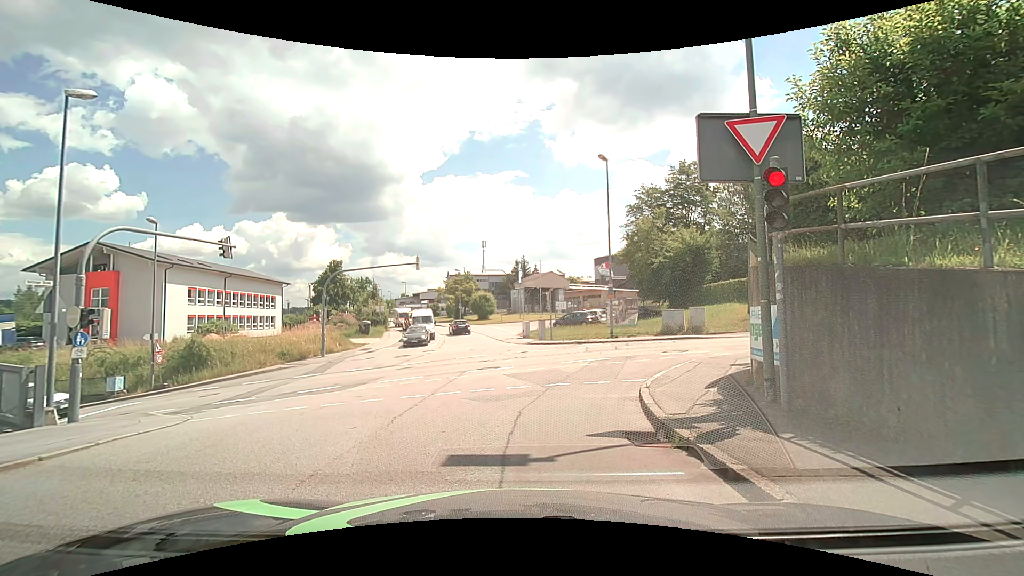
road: residential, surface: asphalt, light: Day
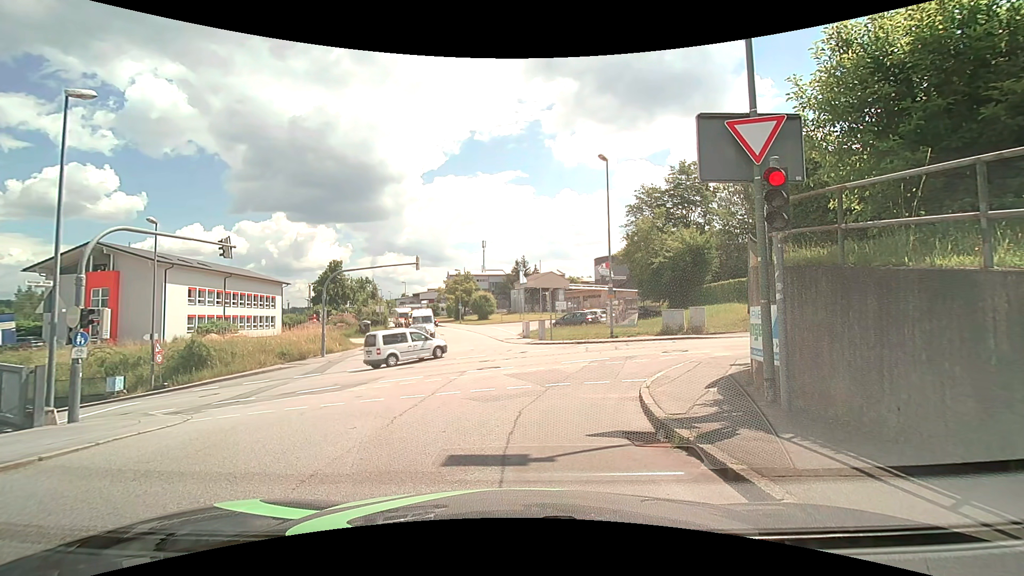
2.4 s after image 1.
(0.0, 0.0) m; 0°
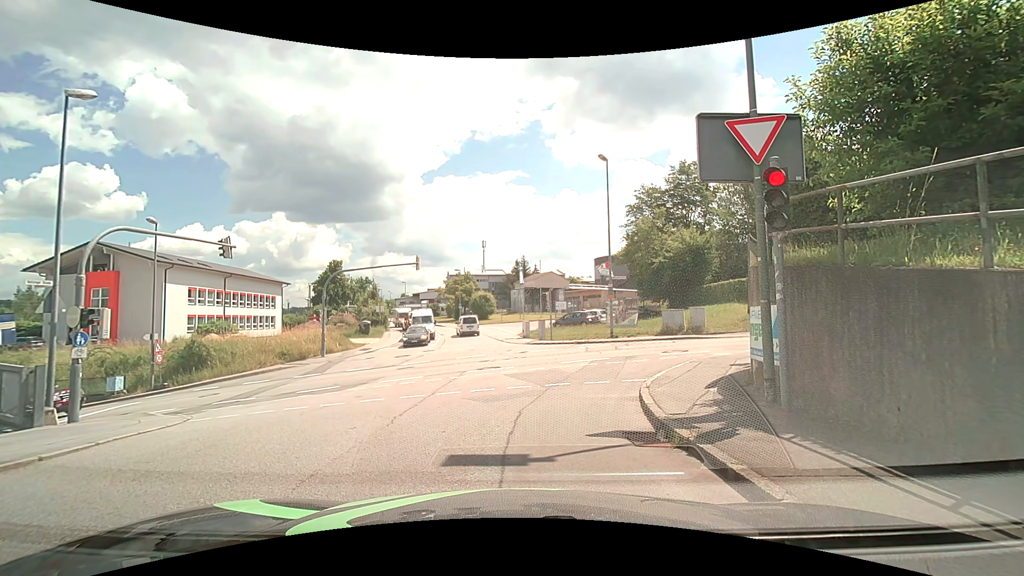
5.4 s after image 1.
(0.0, 0.0) m; 0°
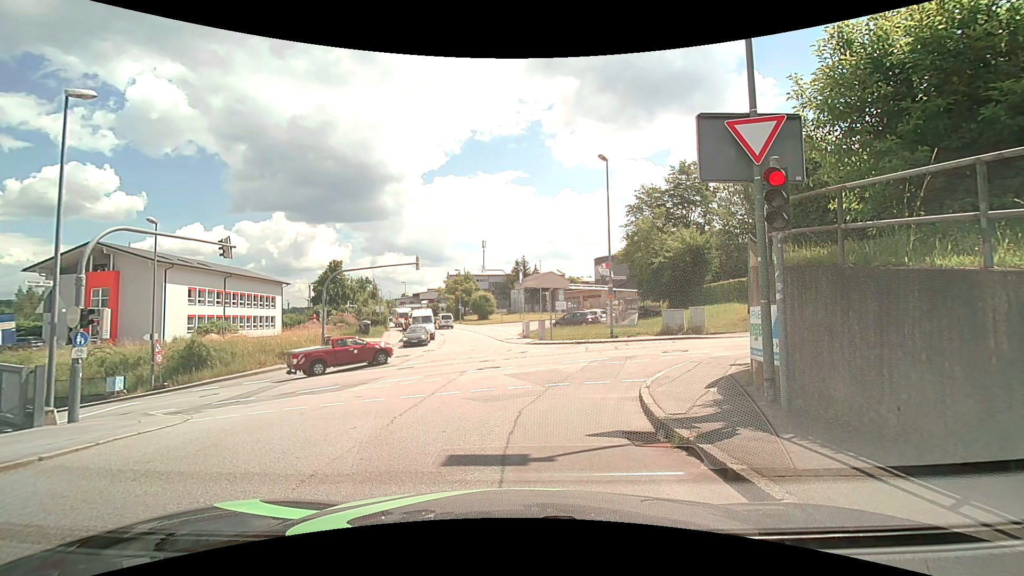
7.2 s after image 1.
(0.0, 0.0) m; 0°
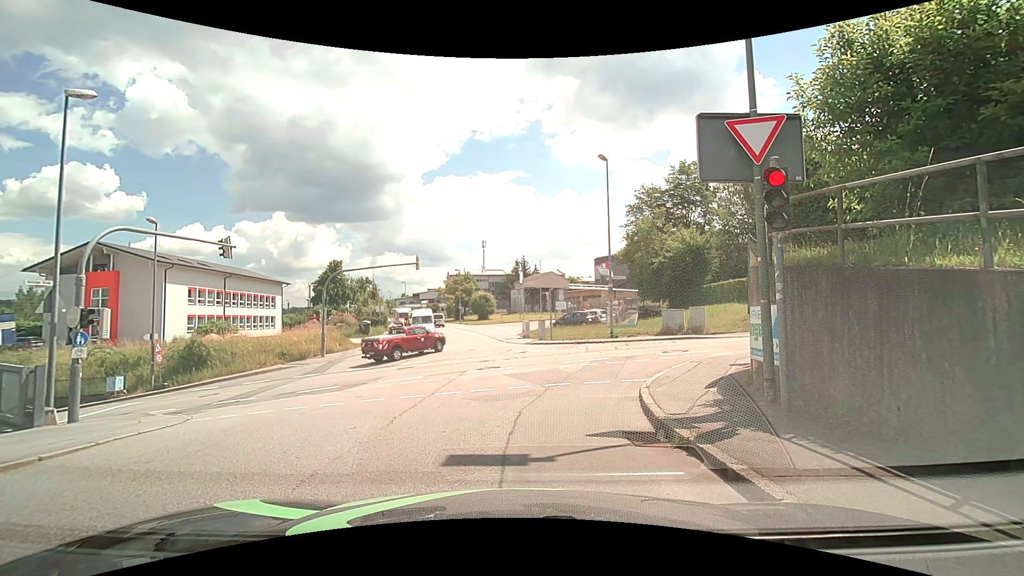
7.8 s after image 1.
(0.0, 0.0) m; 0°
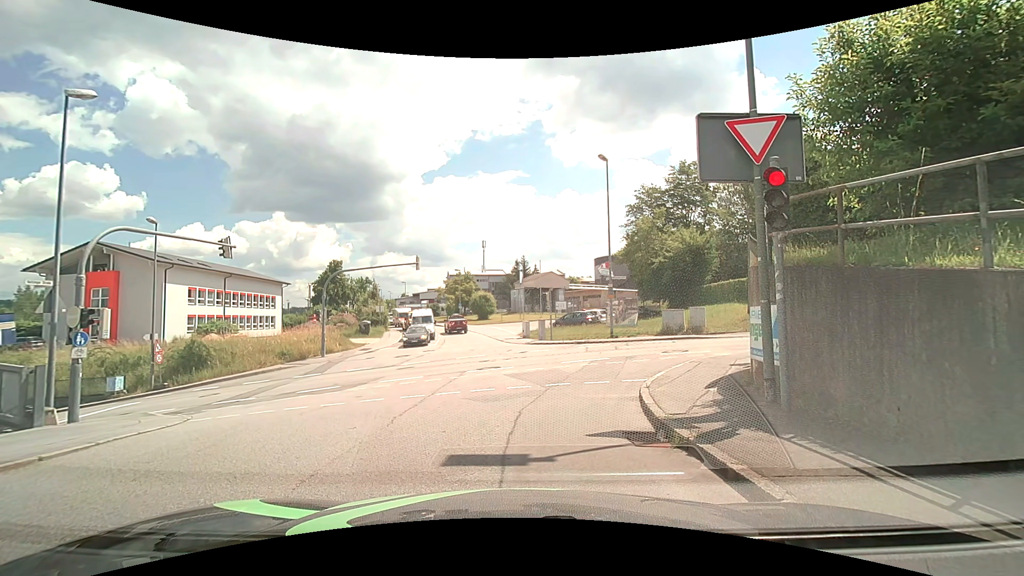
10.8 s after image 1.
(0.0, 0.0) m; 0°
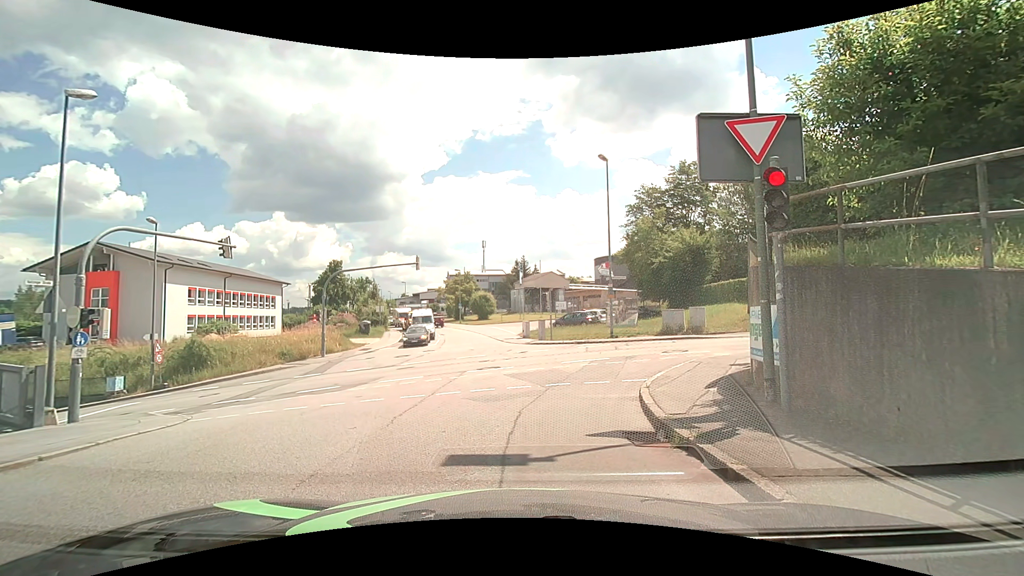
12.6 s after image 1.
(0.0, 0.0) m; 0°
